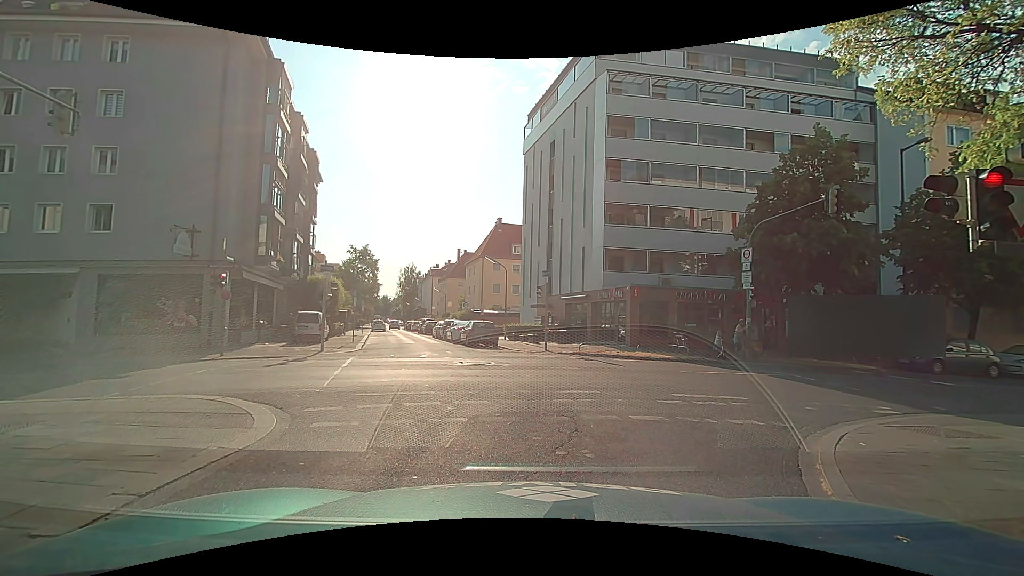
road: residential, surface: asphalt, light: Day
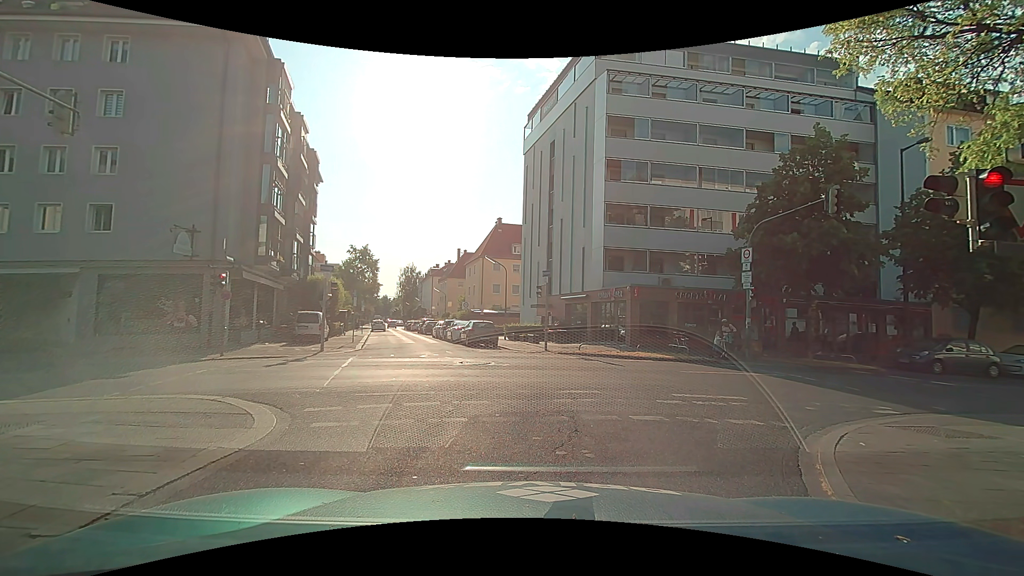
(0.0, 0.0) m; 0°
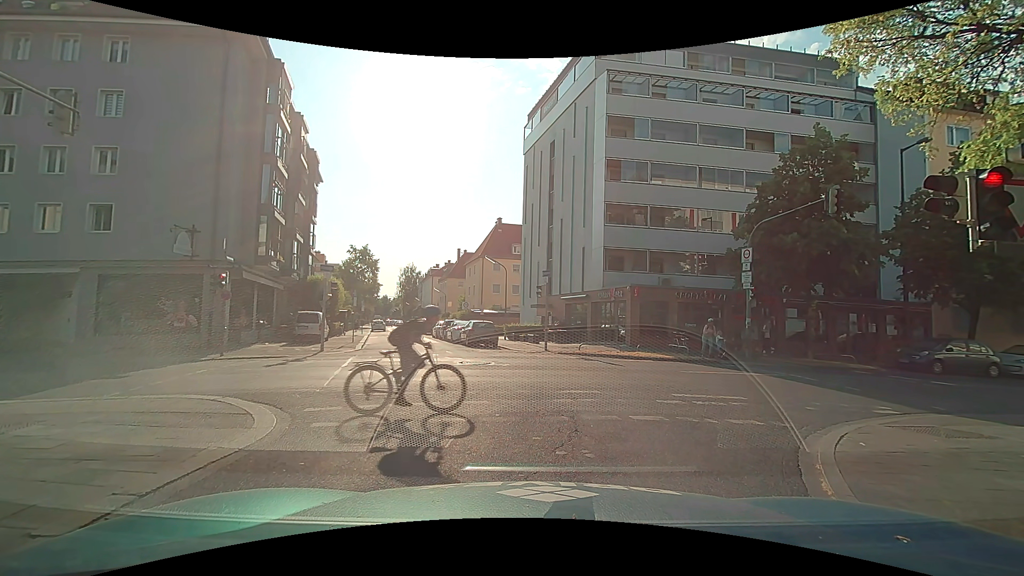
(0.0, 0.0) m; 0°
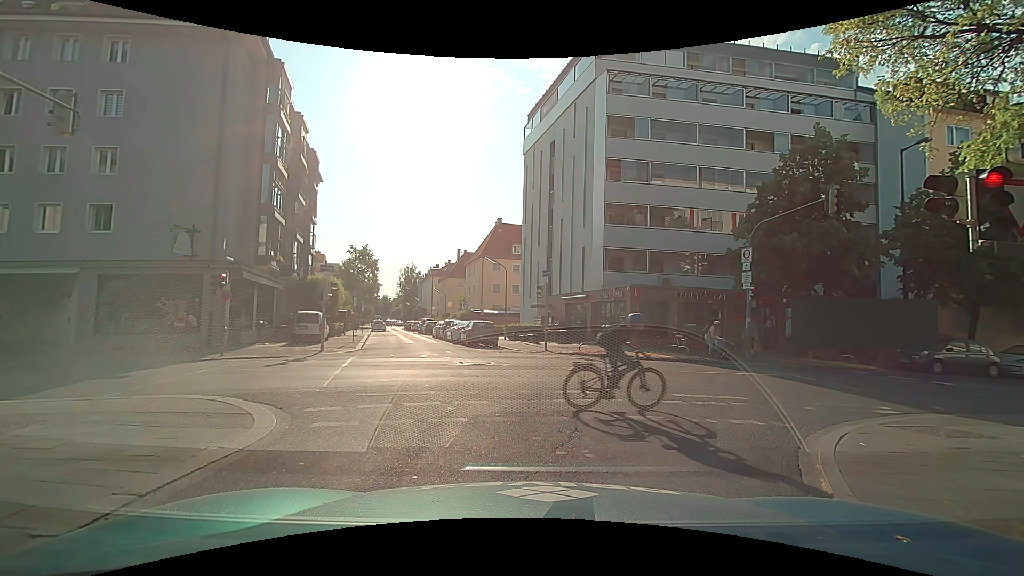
(0.0, 0.0) m; 0°
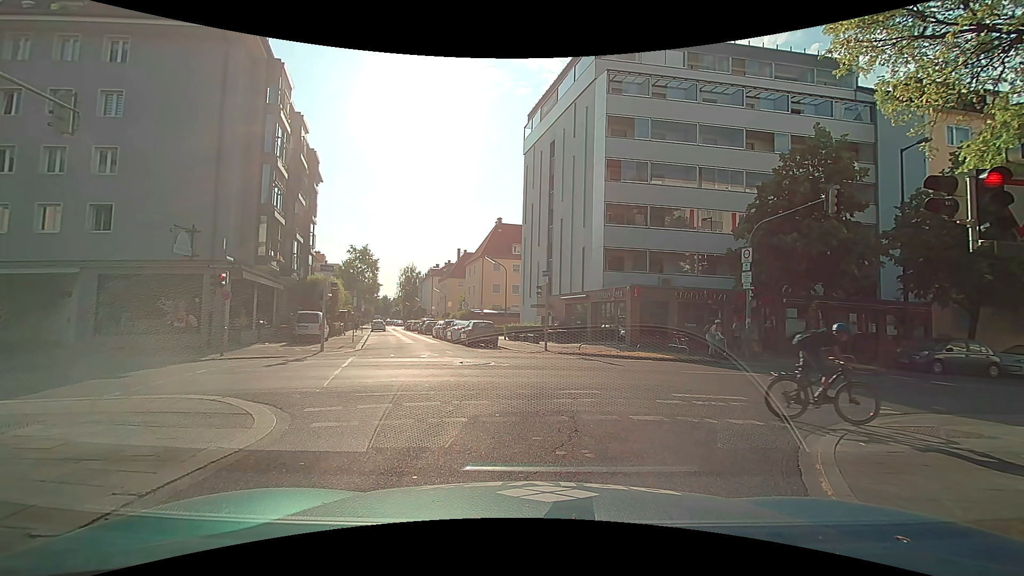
(0.0, 0.0) m; 0°
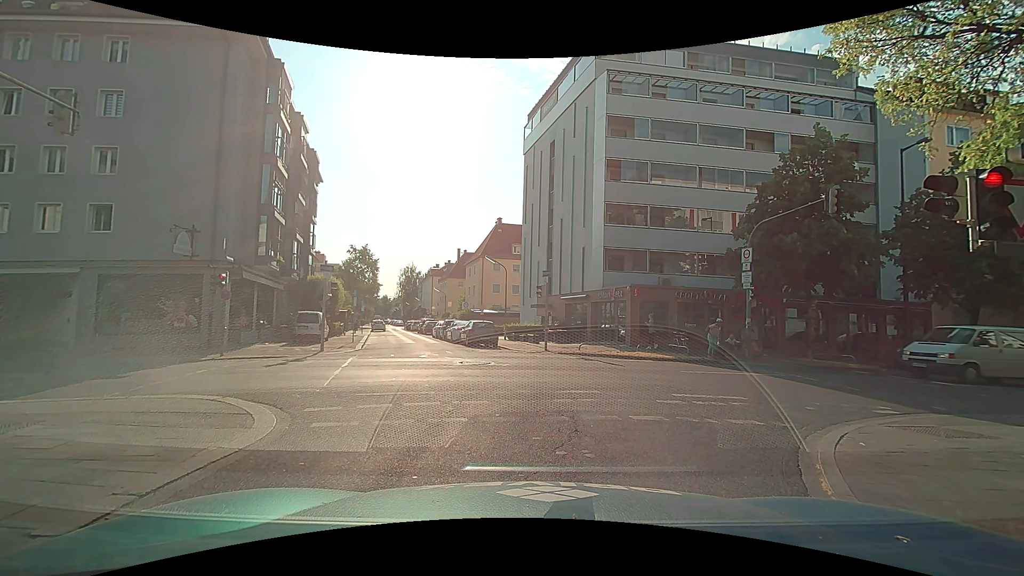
(0.0, 0.0) m; 0°
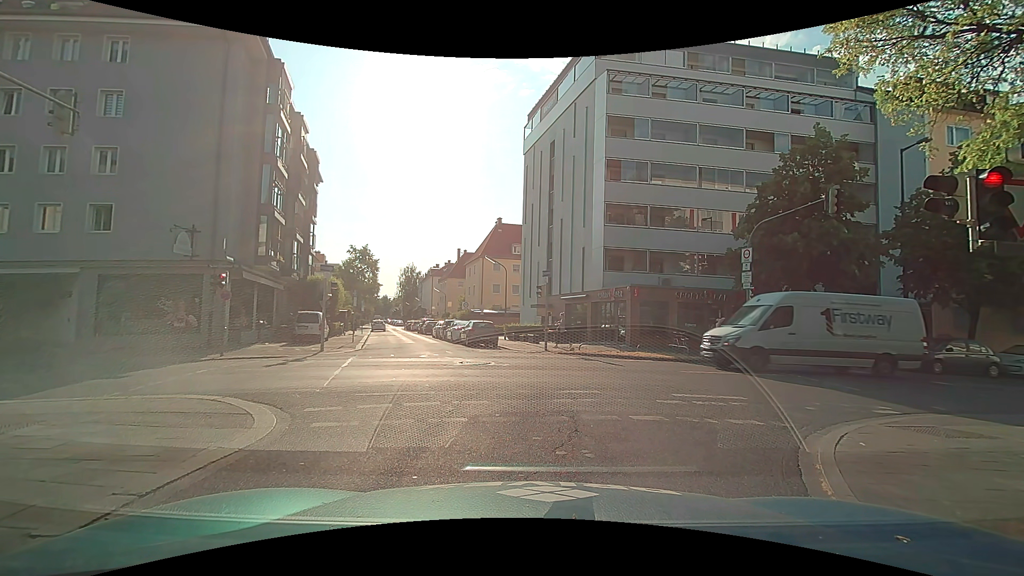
(0.0, 0.0) m; 0°
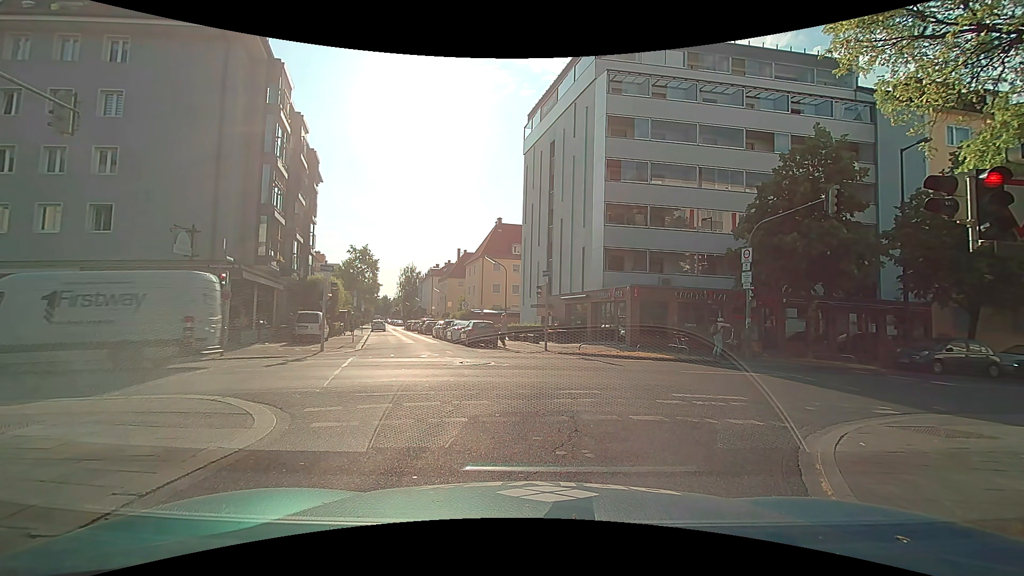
(0.0, 0.0) m; 0°
